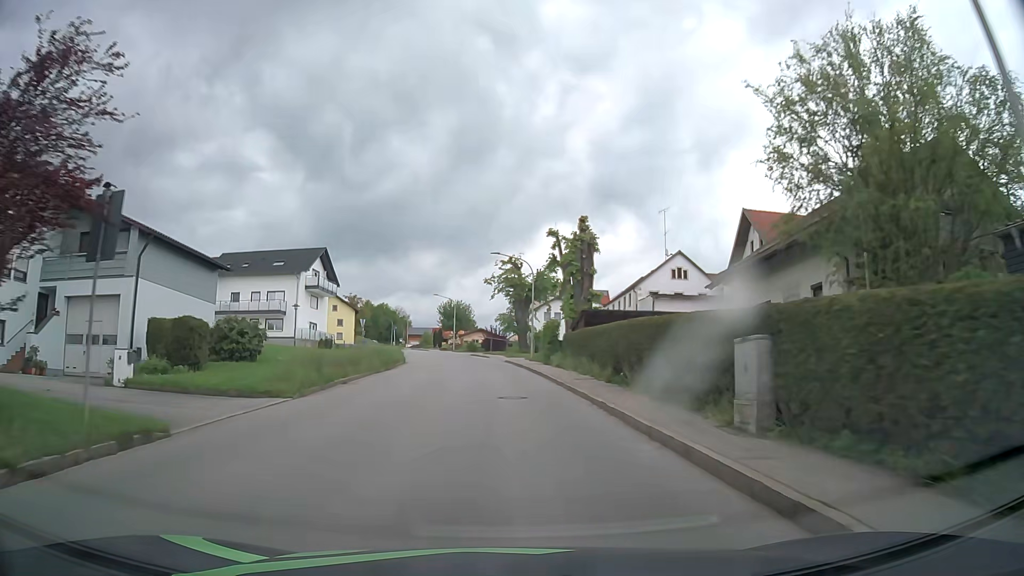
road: tertiary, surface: asphalt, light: Day
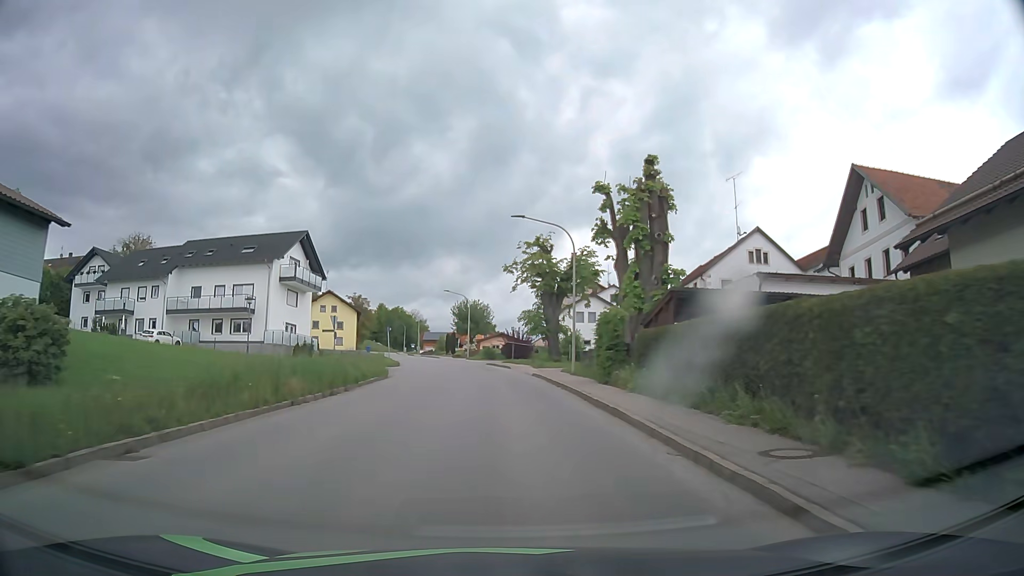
(-0.2, +14.9) m; -2°
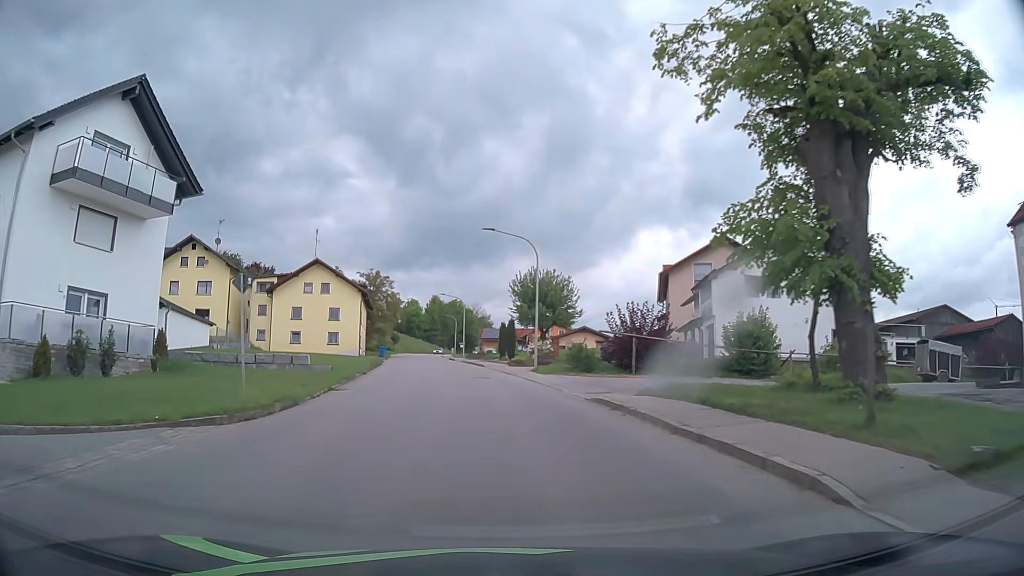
(-1.7, +38.3) m; -7°
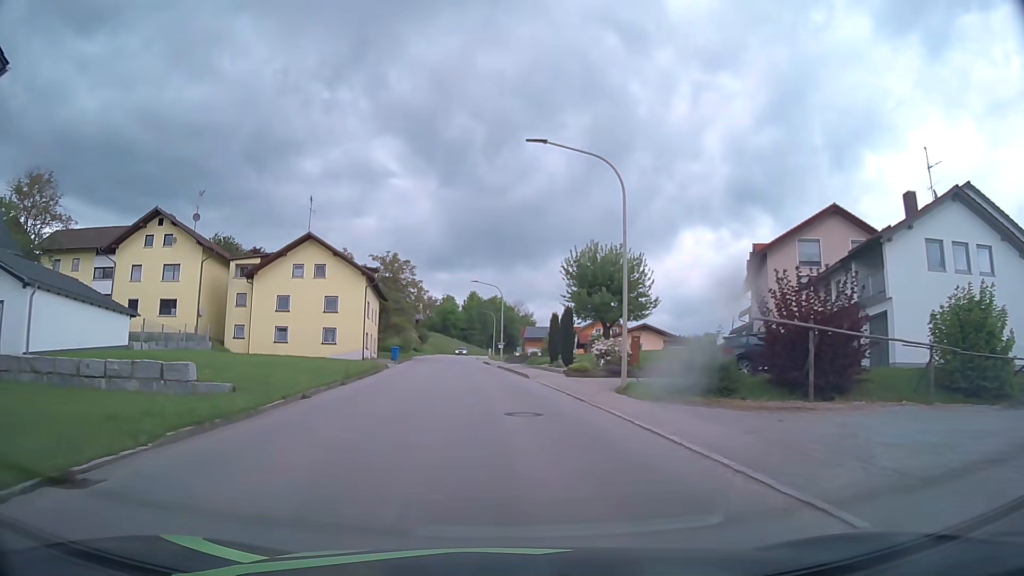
(-0.3, +15.6) m; -3°
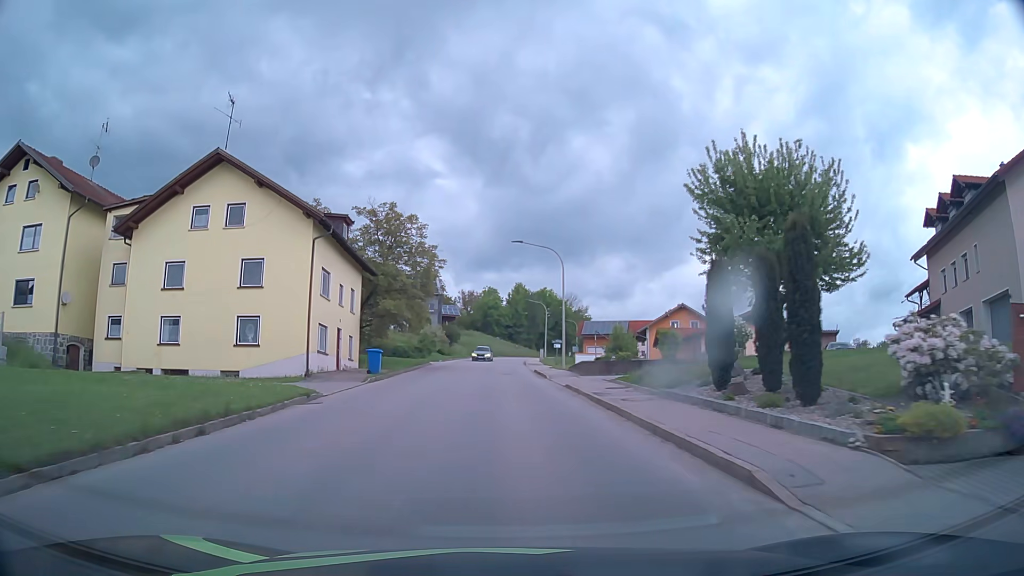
(-0.8, +23.6) m; -4°
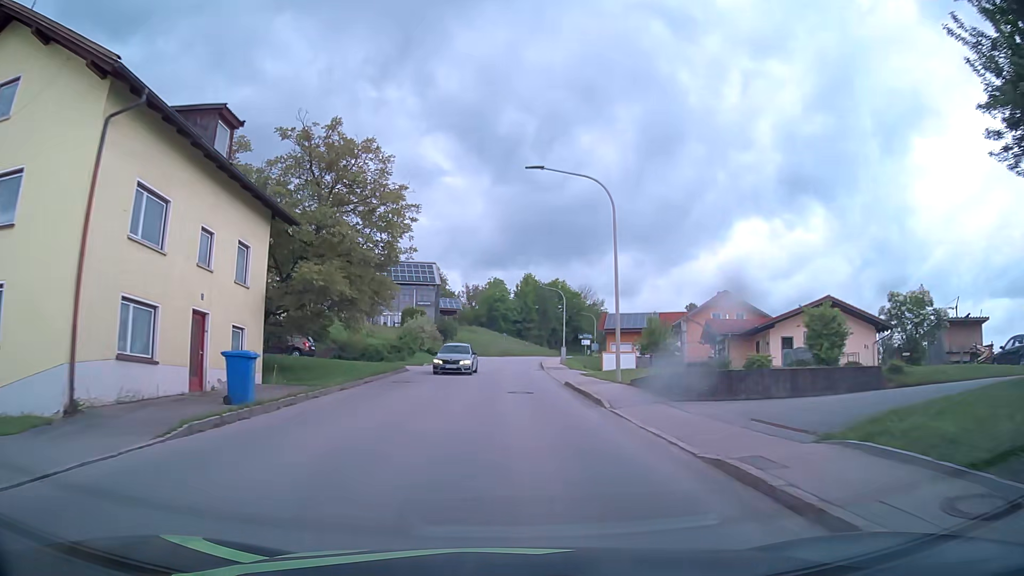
(-0.2, +15.8) m; -1°
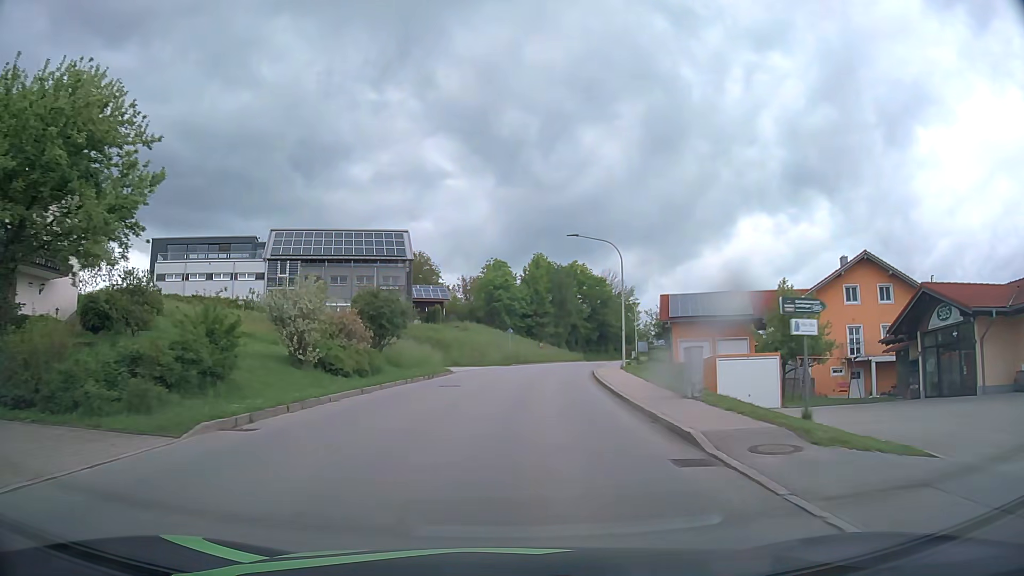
(-0.1, +31.8) m; 0°
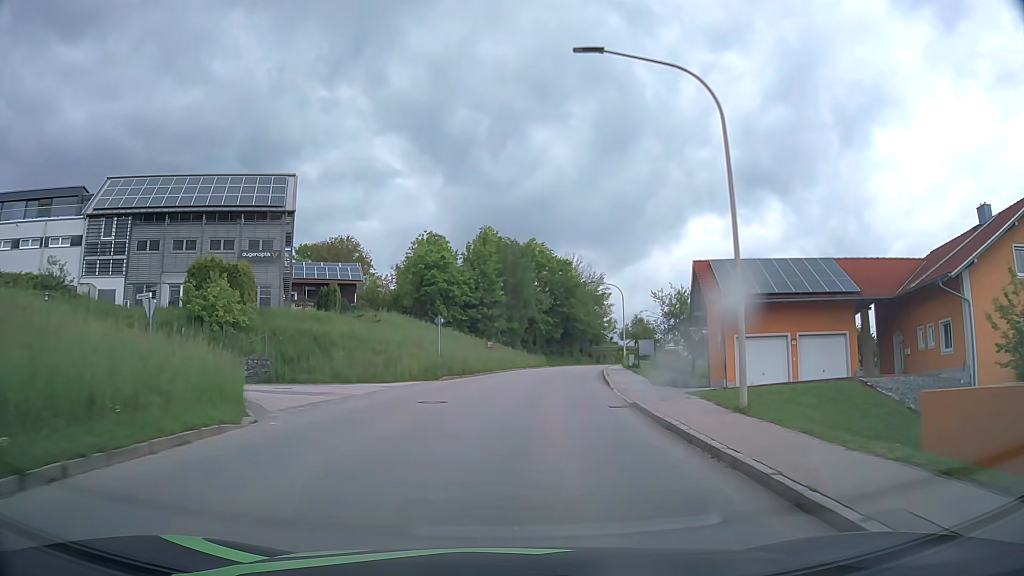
(+0.7, +23.7) m; +4°
(0, +10) (+1, +20) (+2, +30) (+3, +40) (+4, +50) (+6, +60) (+9, +69) (+11, +79) (+14, +88) (+18, +98) m
